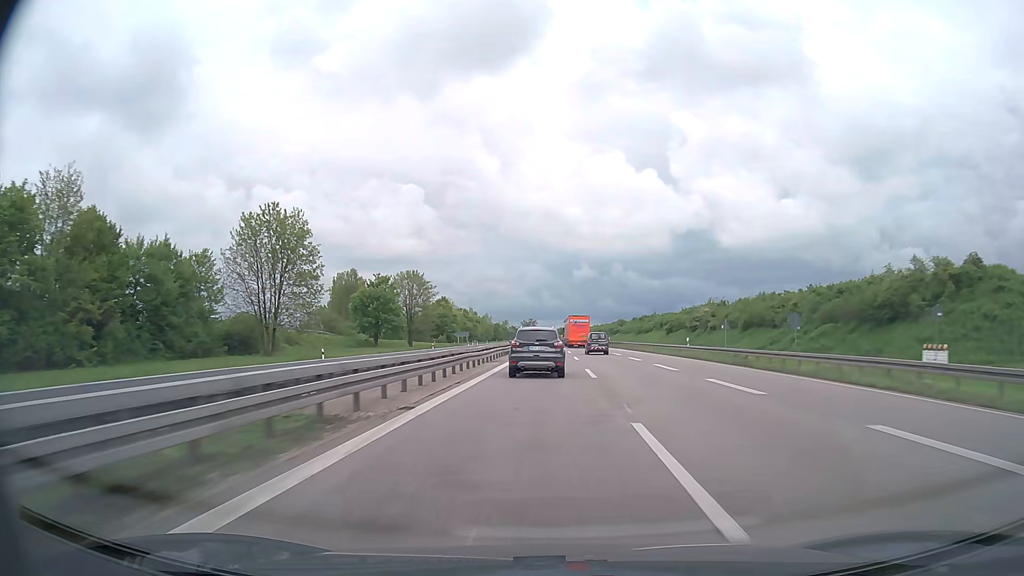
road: trunk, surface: asphalt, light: Day
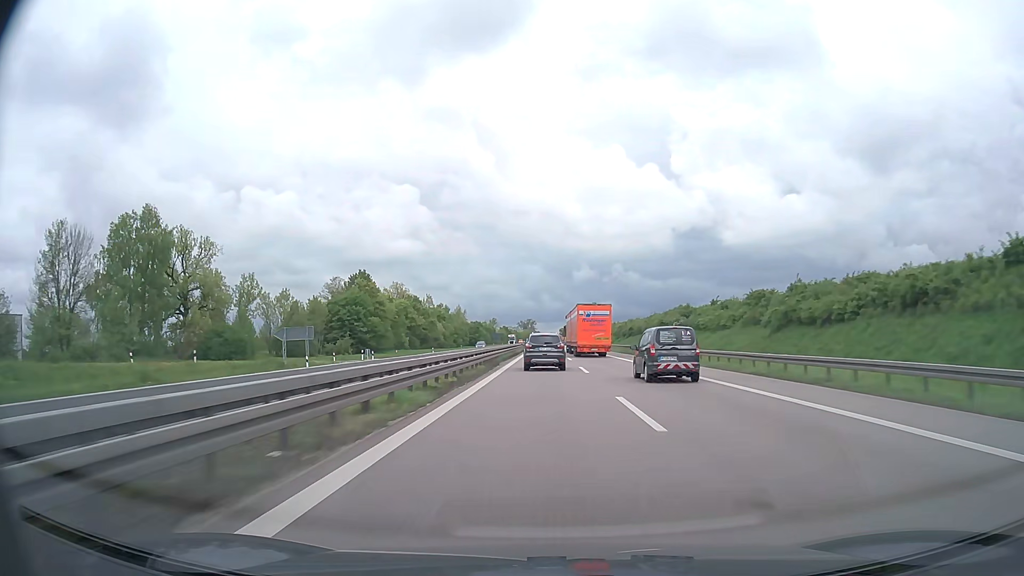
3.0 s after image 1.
(+0.4, +102.5) m; 0°
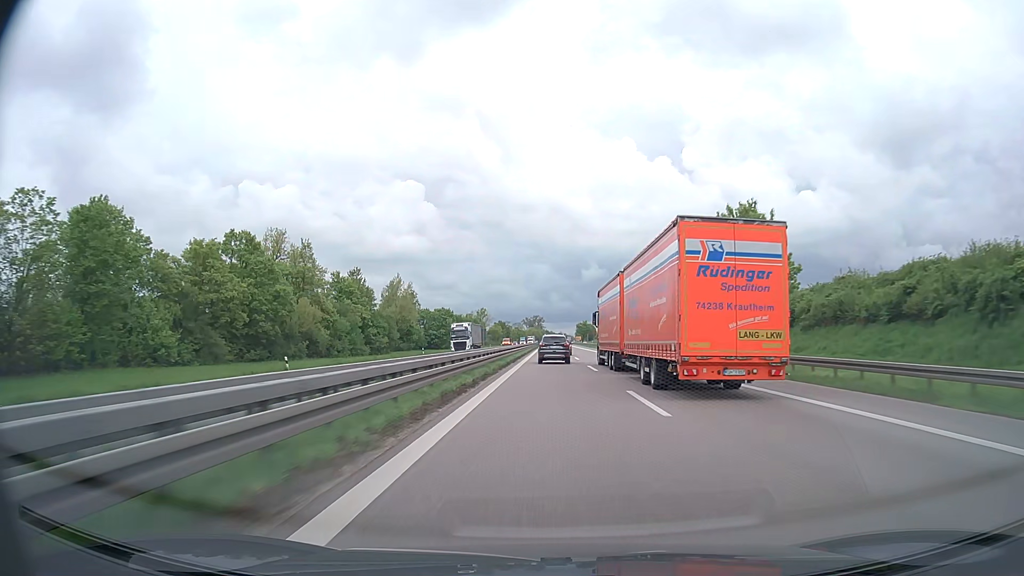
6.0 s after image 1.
(-1.2, +106.0) m; -1°
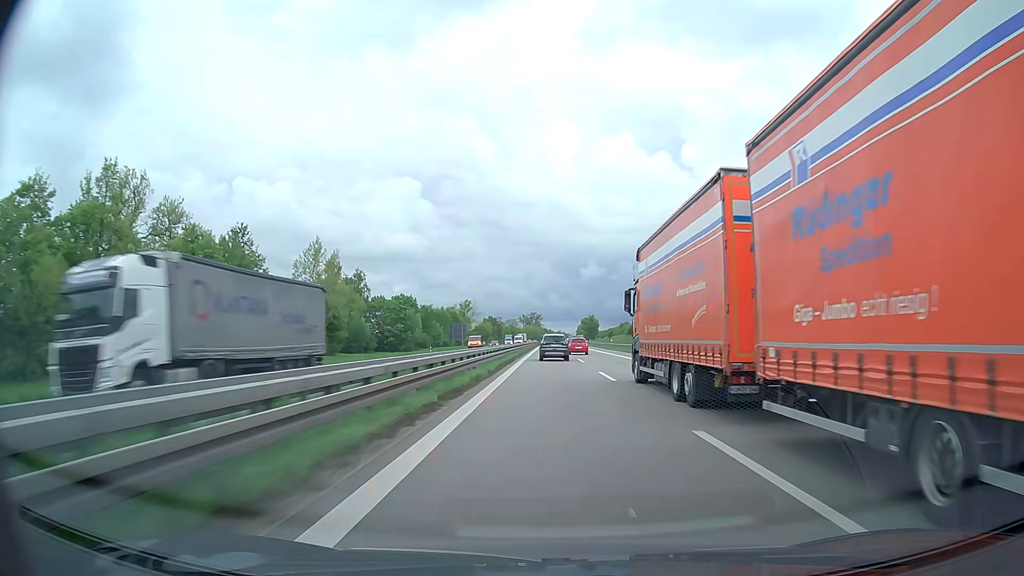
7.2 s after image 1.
(+0.1, +44.1) m; 0°
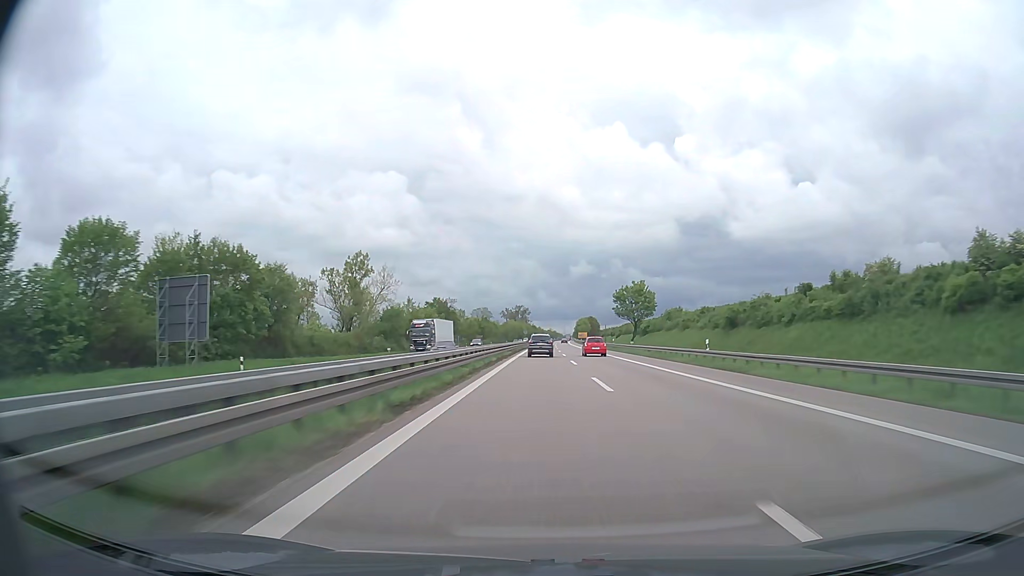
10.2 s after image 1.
(+0.1, +112.2) m; +1°
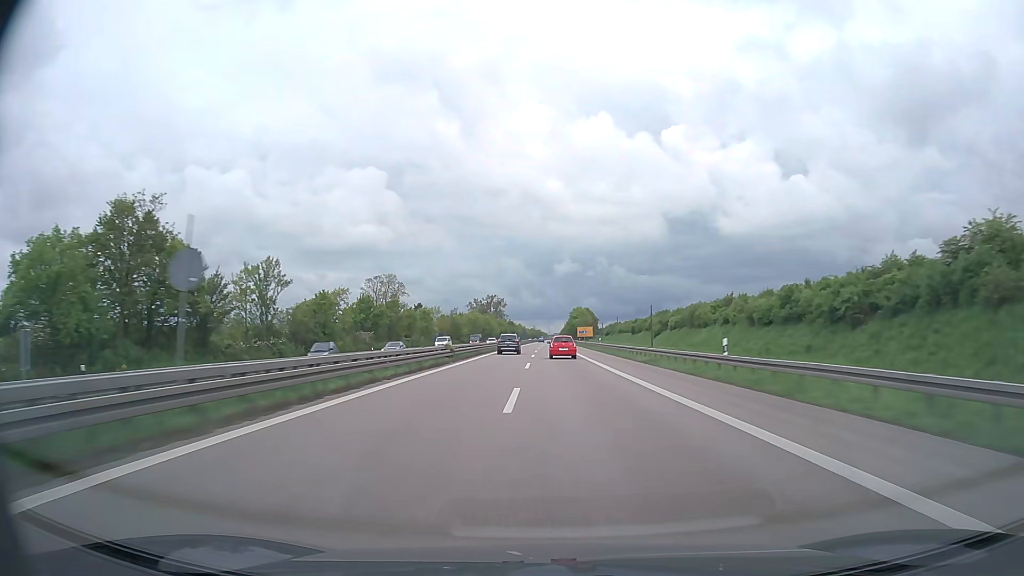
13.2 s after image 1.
(+2.2, +112.8) m; +1°
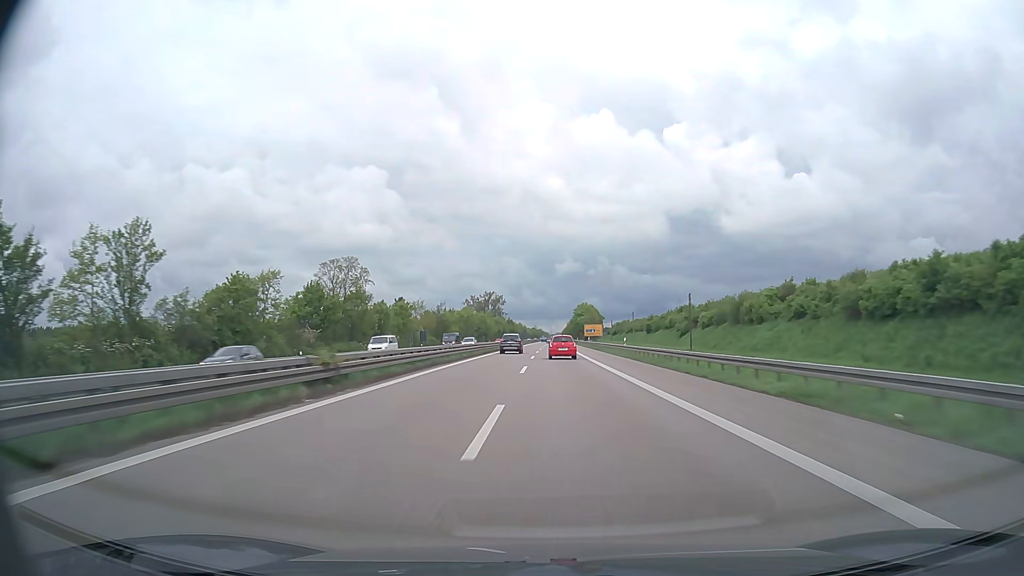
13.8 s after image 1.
(-0.1, +22.5) m; 0°
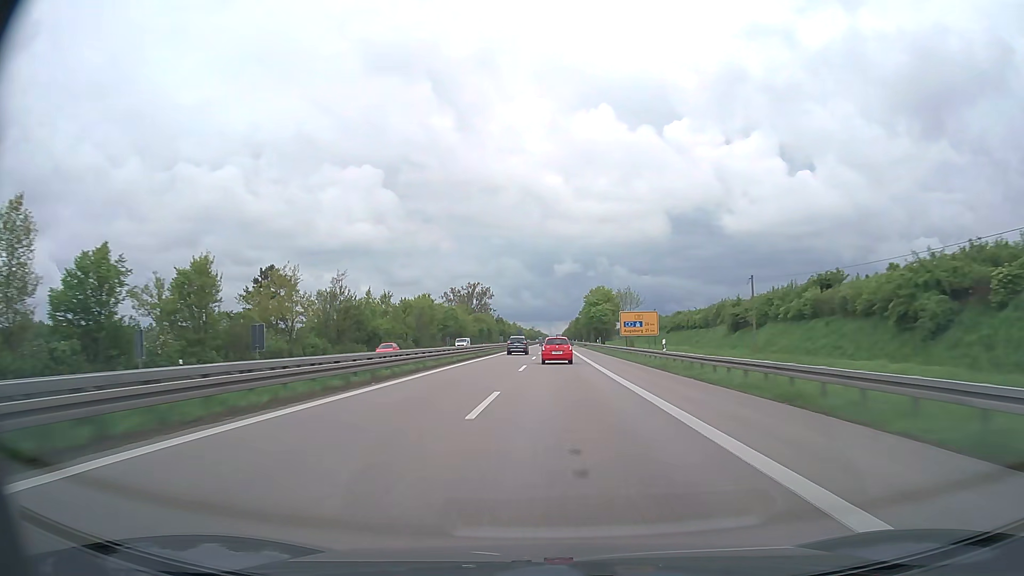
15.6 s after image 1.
(+0.5, +67.9) m; 0°
(0, +10) (0, +20) (0, +30) (0, +40) (-1, +50) (-1, +60) (-1, +70) (-1, +80) (-1, +90) (-1, +100) m
